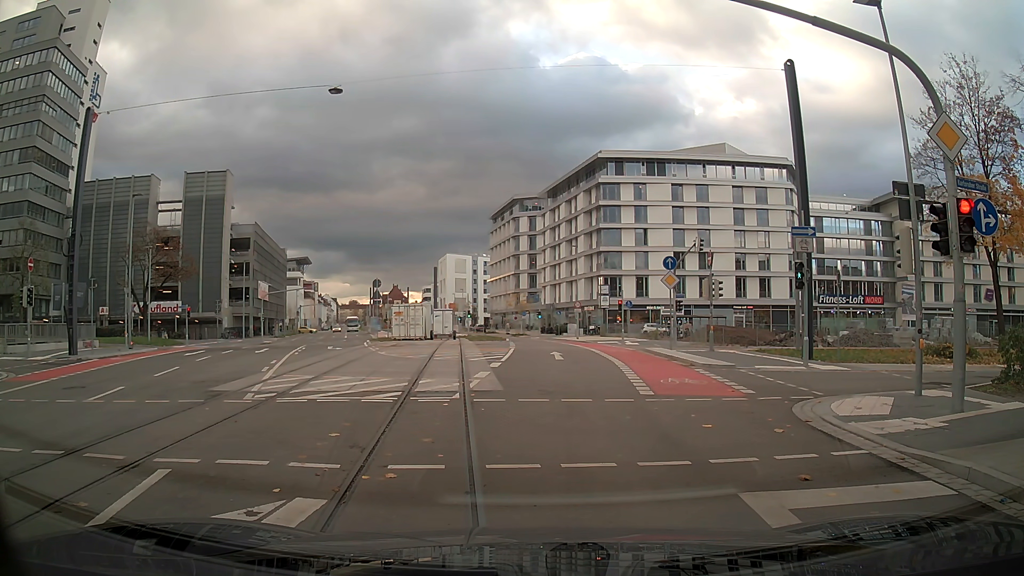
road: secondary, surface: asphalt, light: Day
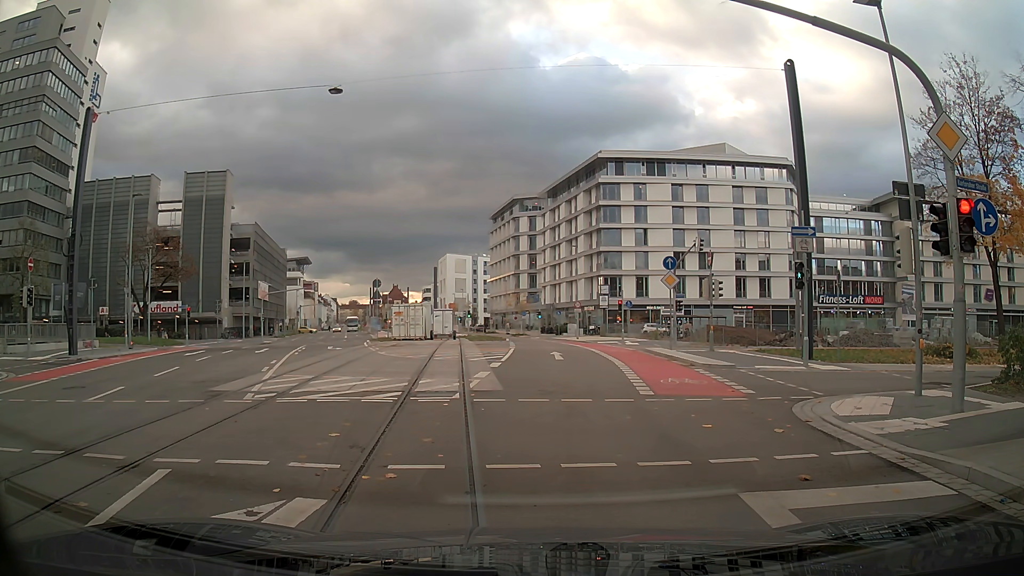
(0.0, 0.0) m; 0°
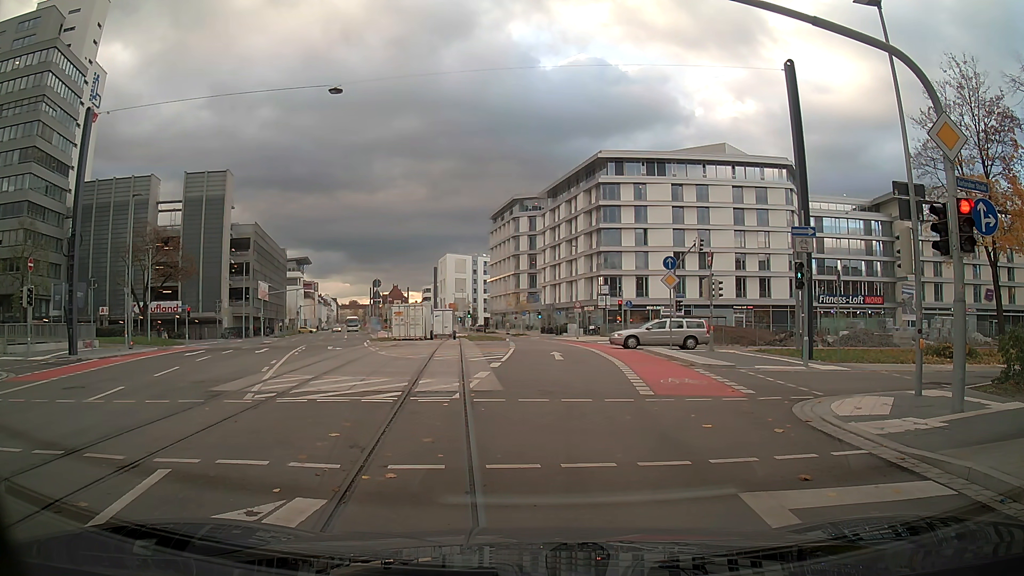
(0.0, 0.0) m; 0°
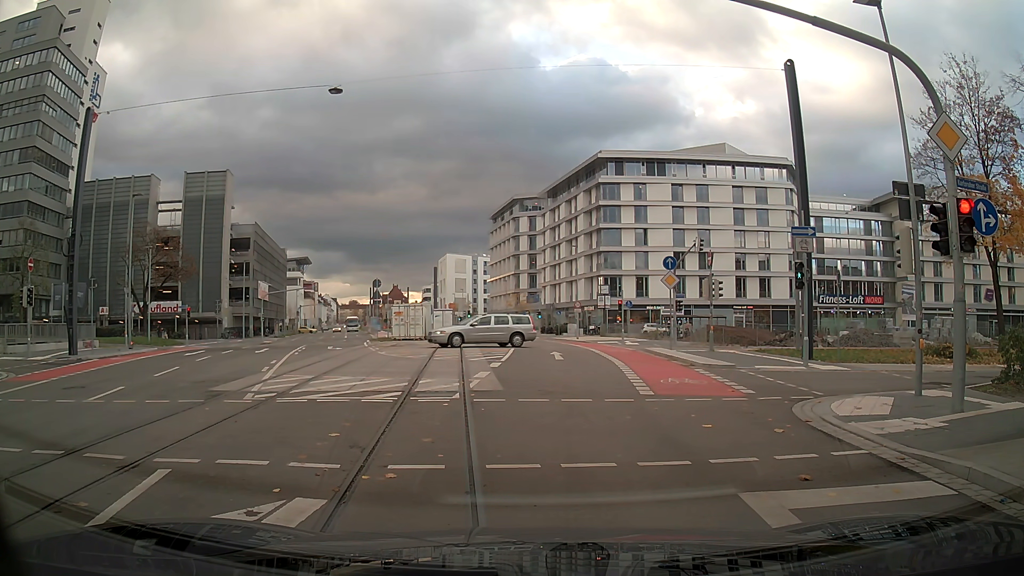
(0.0, 0.0) m; 0°
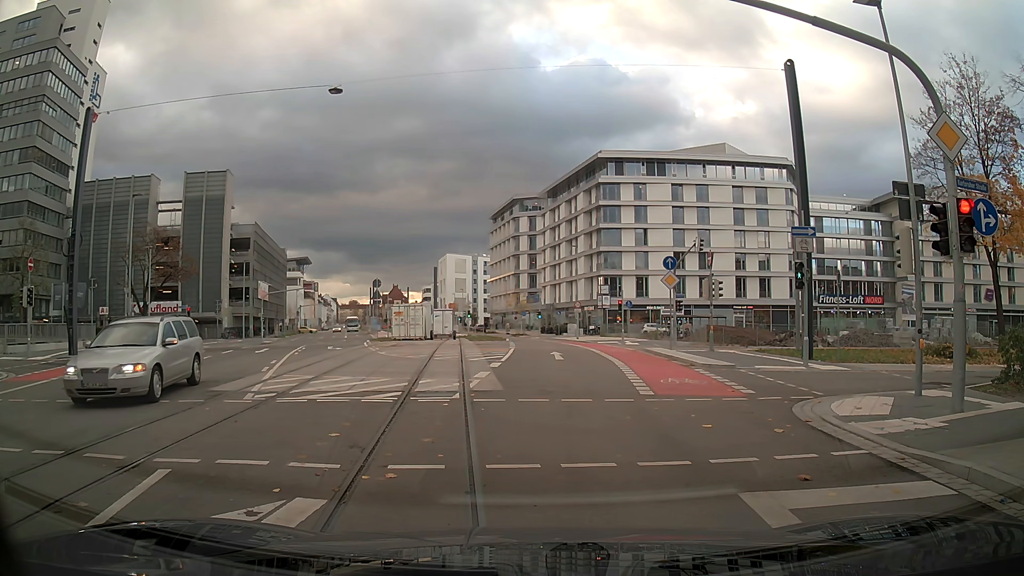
(0.0, 0.0) m; 0°
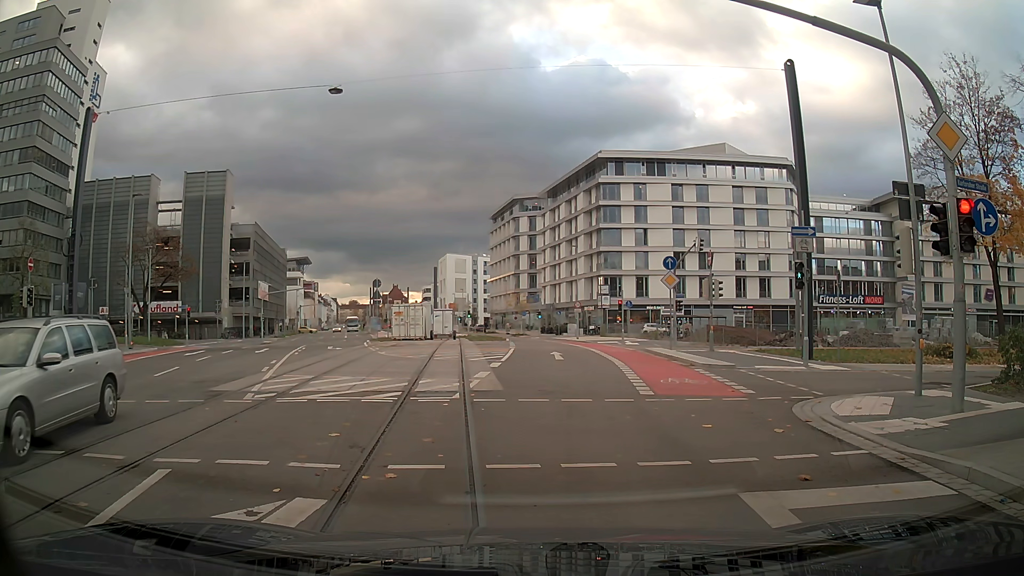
(0.0, 0.0) m; 0°
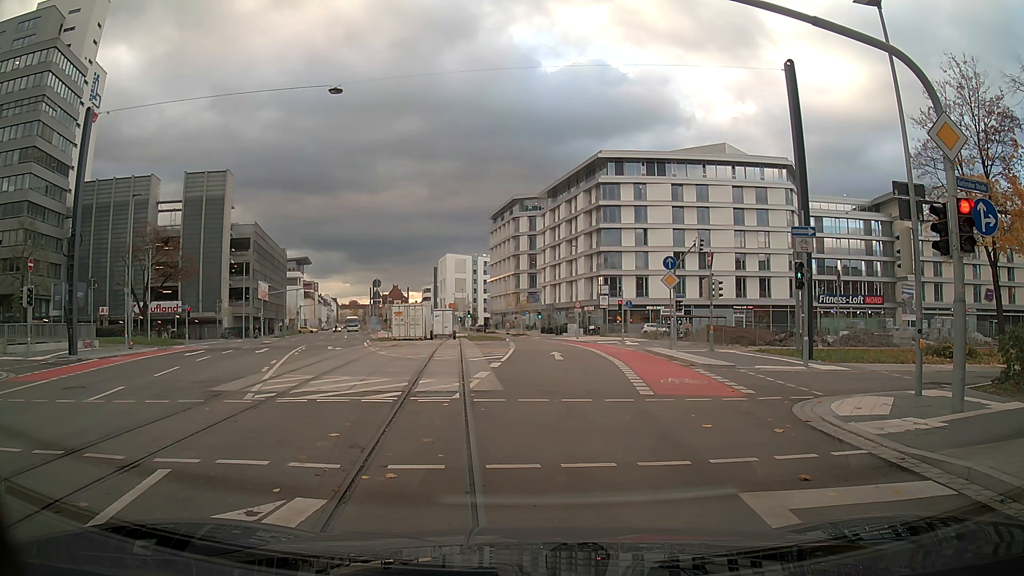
(0.0, 0.0) m; 0°
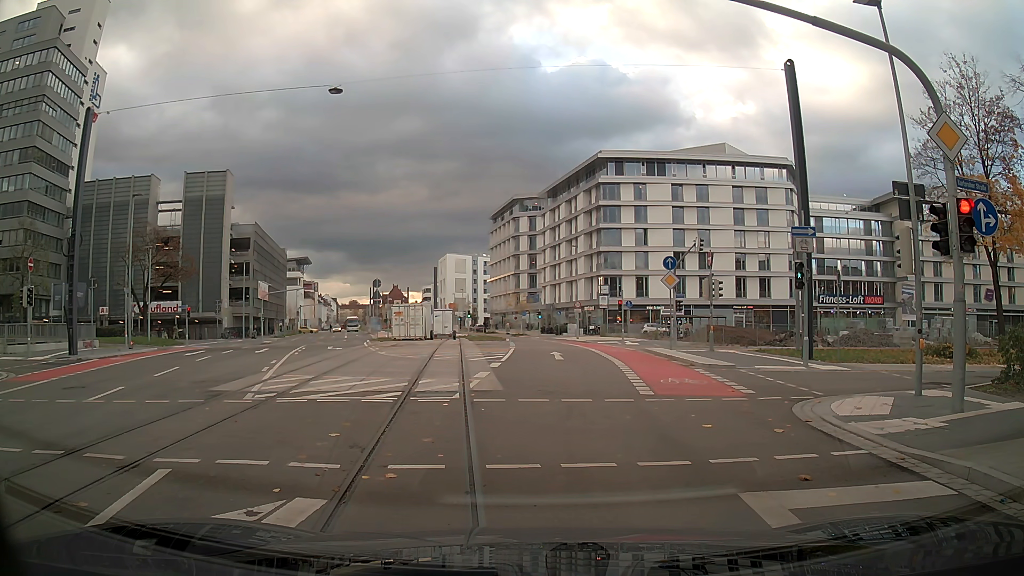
(0.0, 0.0) m; 0°
(0, +10) (0, +20) (0, +30) (0, +40) (-1, +50) (-2, +60) (-3, +70) (-6, +80) (-8, +89) (-11, +99) m
